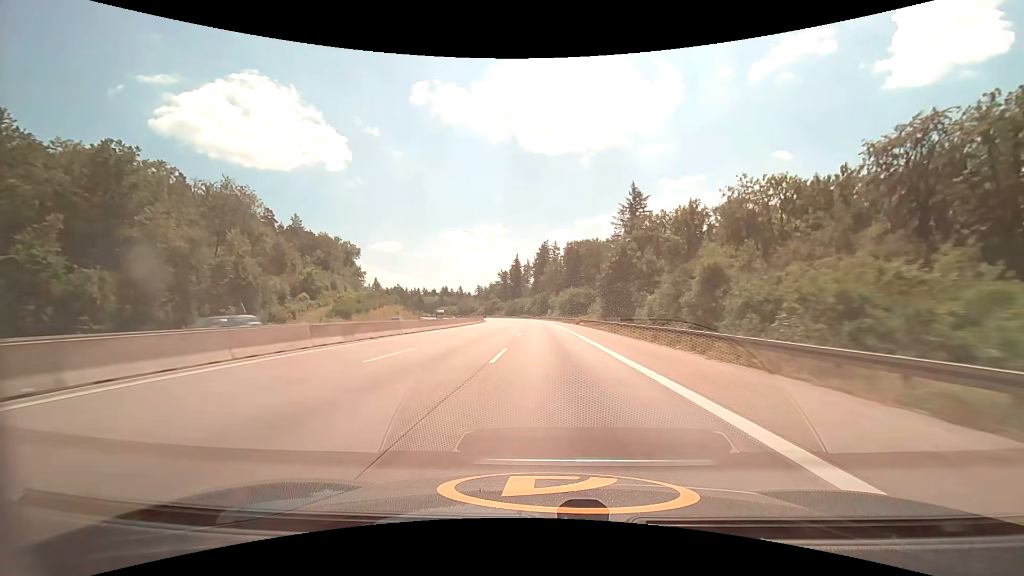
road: motorway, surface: asphalt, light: Day
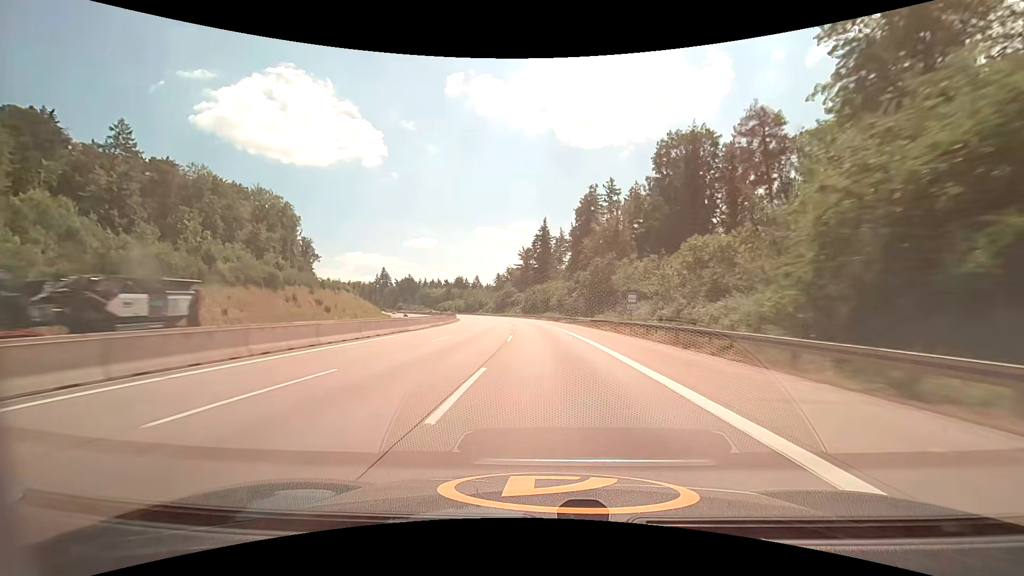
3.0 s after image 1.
(-1.9, +98.3) m; -4°
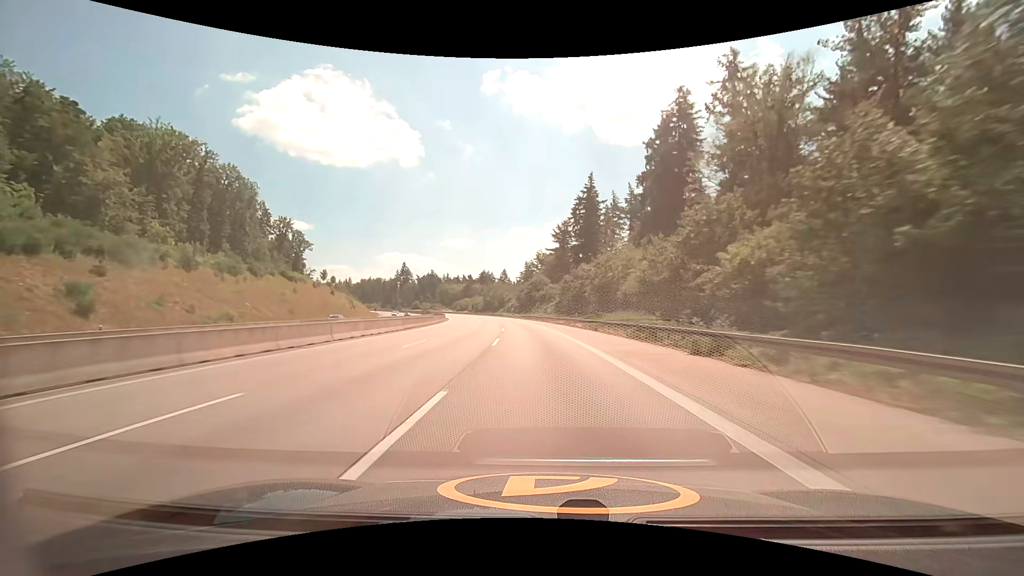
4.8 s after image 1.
(-1.9, +57.7) m; -4°
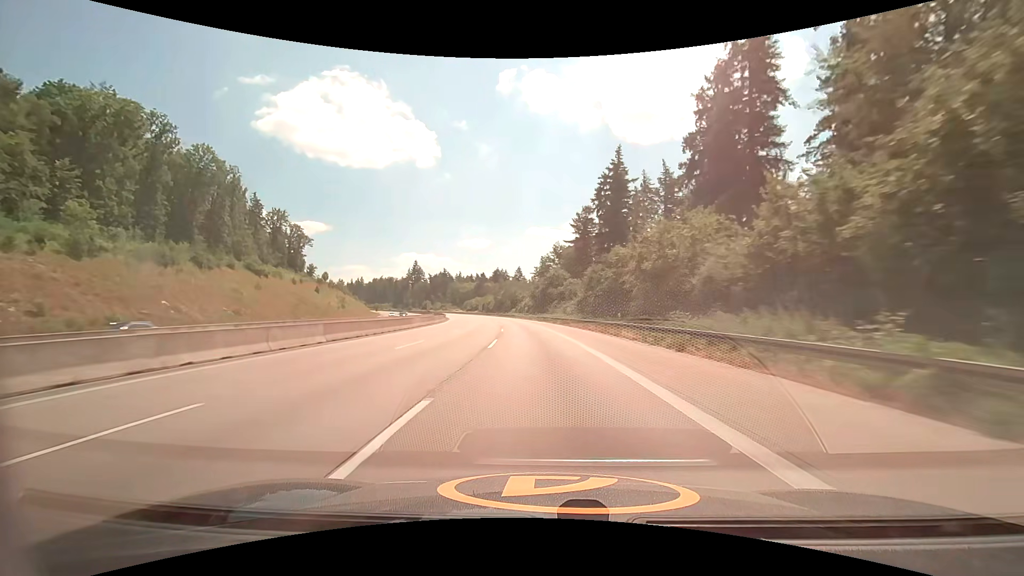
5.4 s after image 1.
(-0.4, +19.0) m; -2°
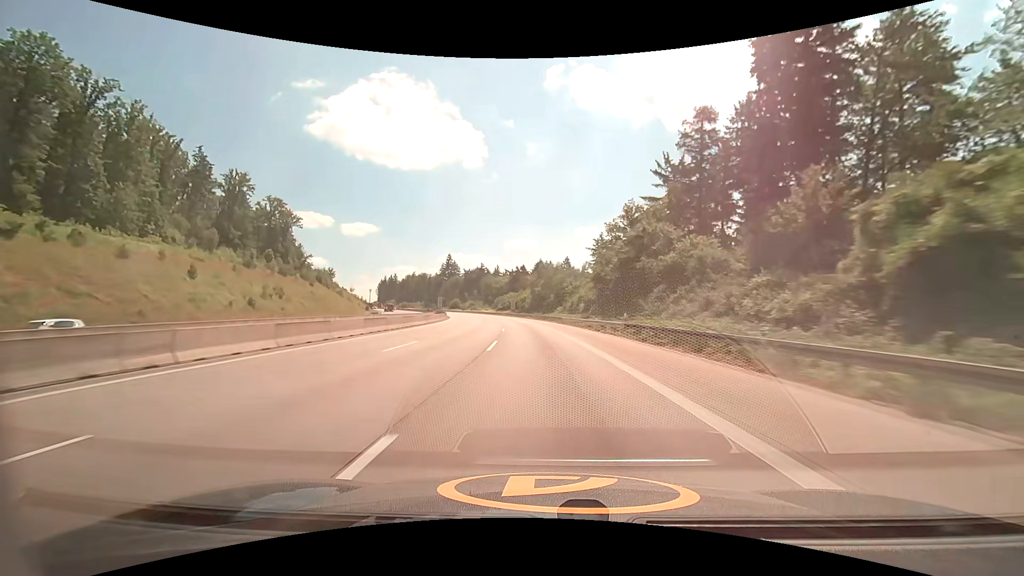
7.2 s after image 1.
(-3.1, +56.4) m; -6°
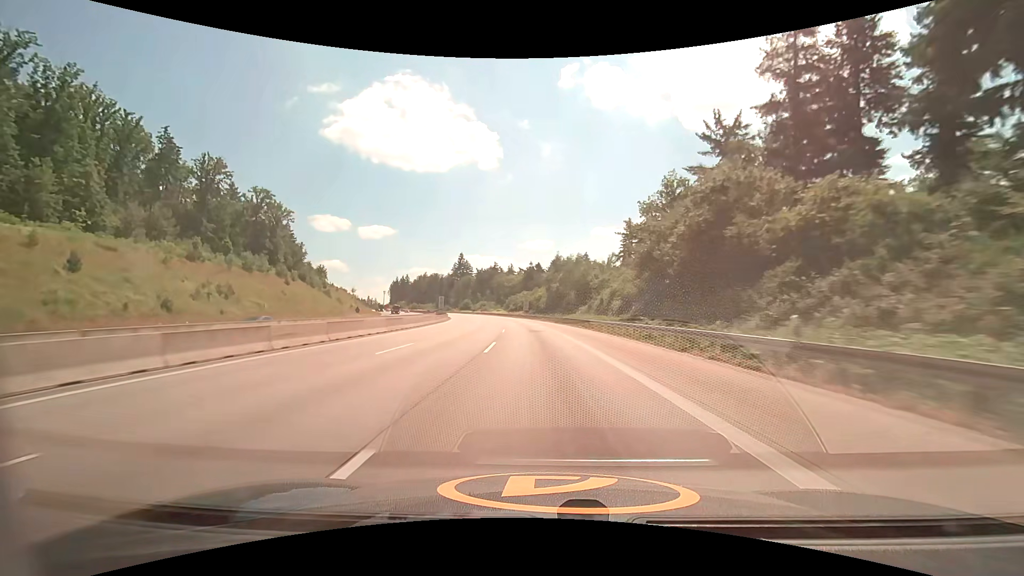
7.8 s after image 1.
(-0.2, +18.7) m; -1°
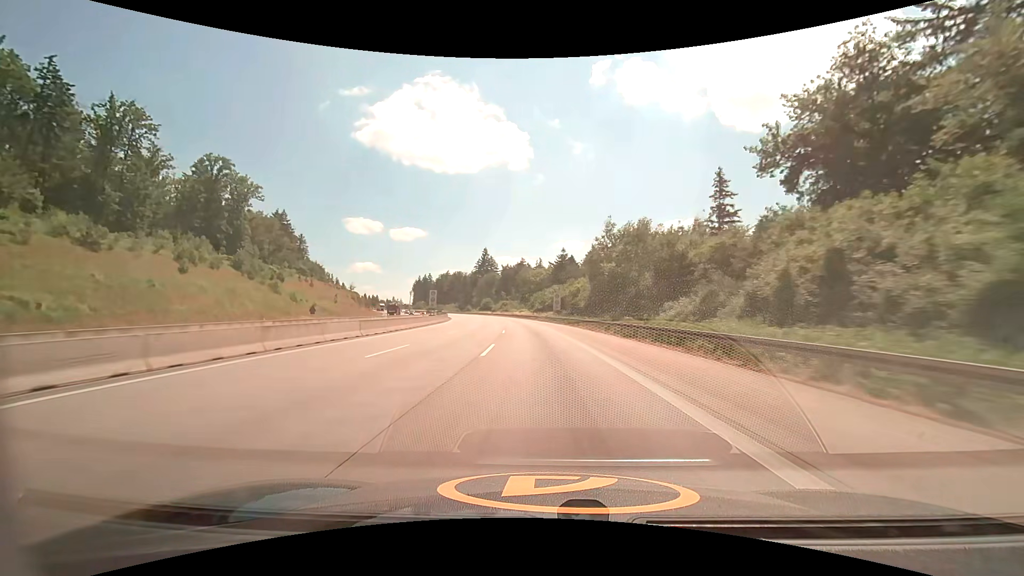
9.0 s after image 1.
(-1.4, +37.3) m; -4°
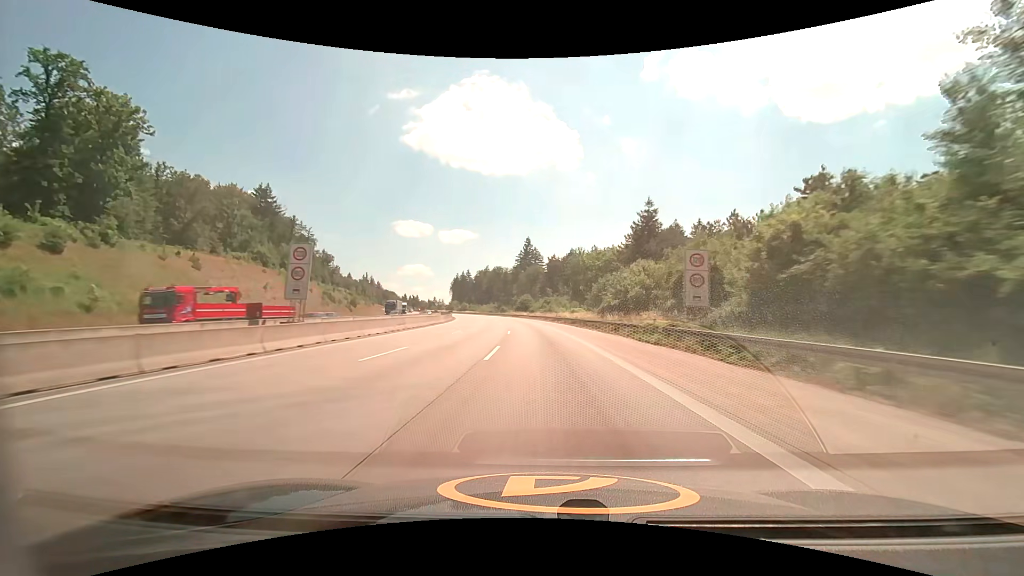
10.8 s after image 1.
(-2.3, +55.8) m; -5°
(0, +10) (0, +20) (-1, +30) (-1, +40) (-2, +50) (-3, +60) (-4, +70) (-5, +80) (-6, +90) (-8, +100) m
